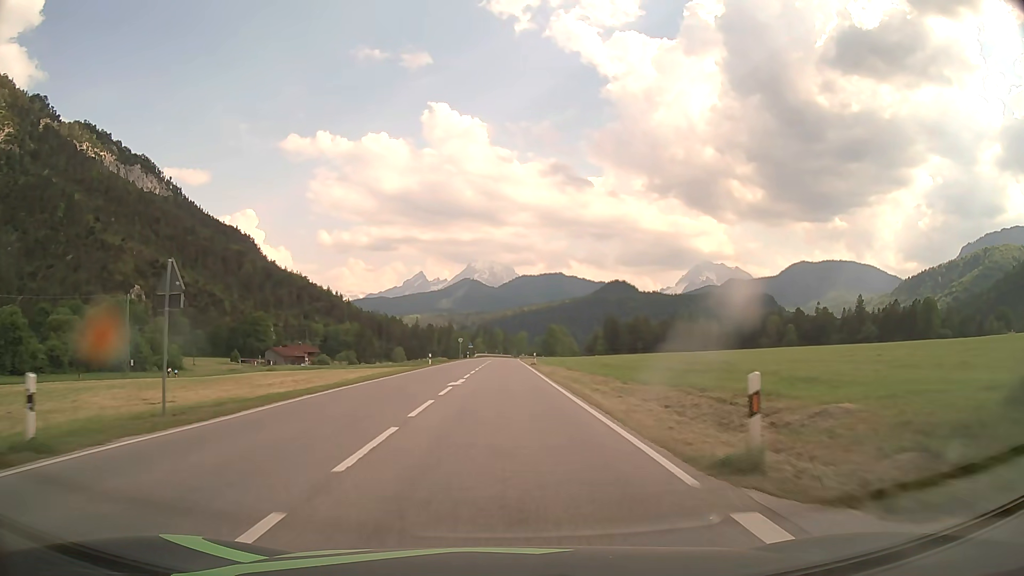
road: primary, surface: asphalt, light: Day
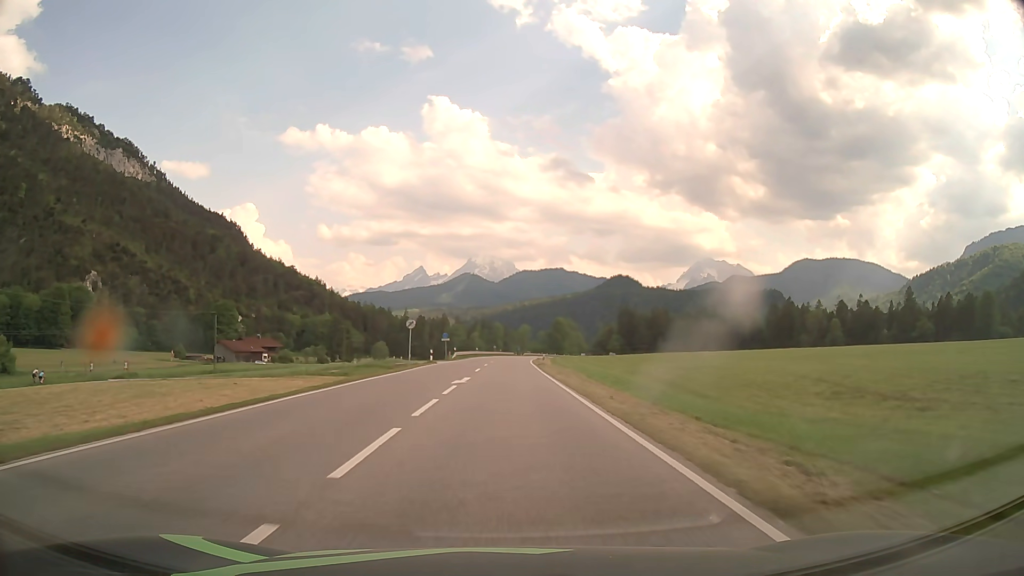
(0.0, +54.1) m; 0°
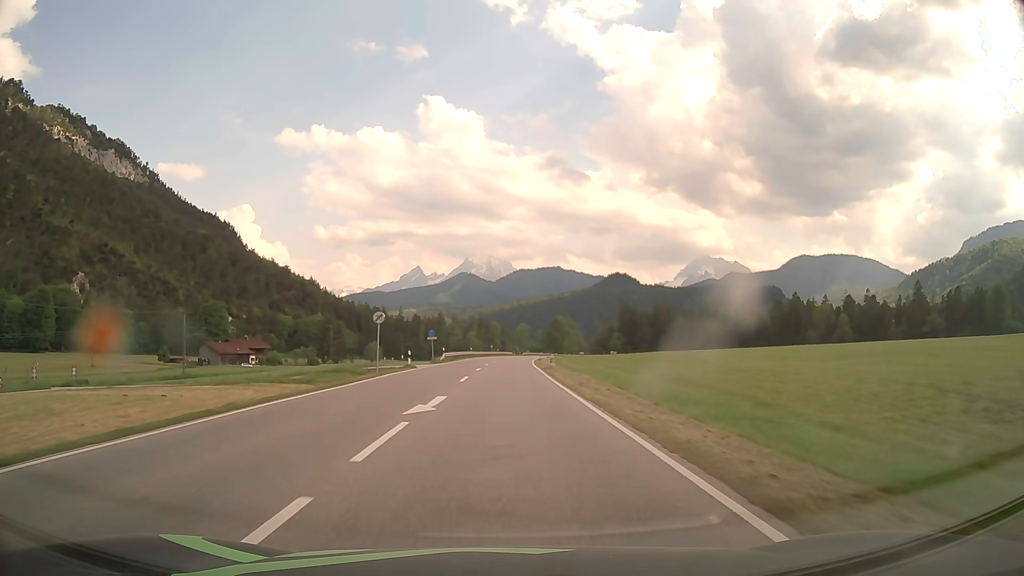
(0.0, +10.9) m; 0°
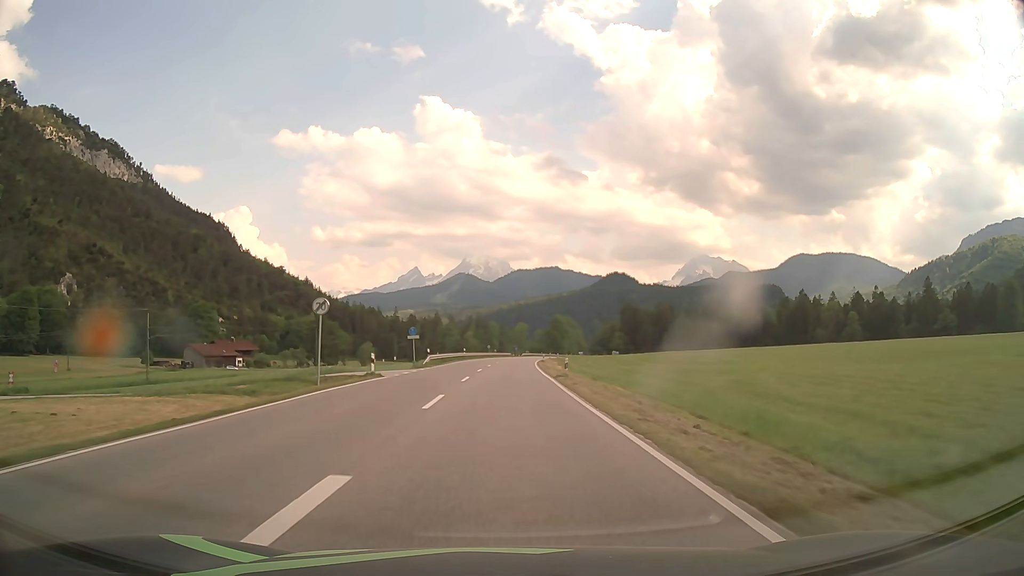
(0.0, +11.1) m; 0°
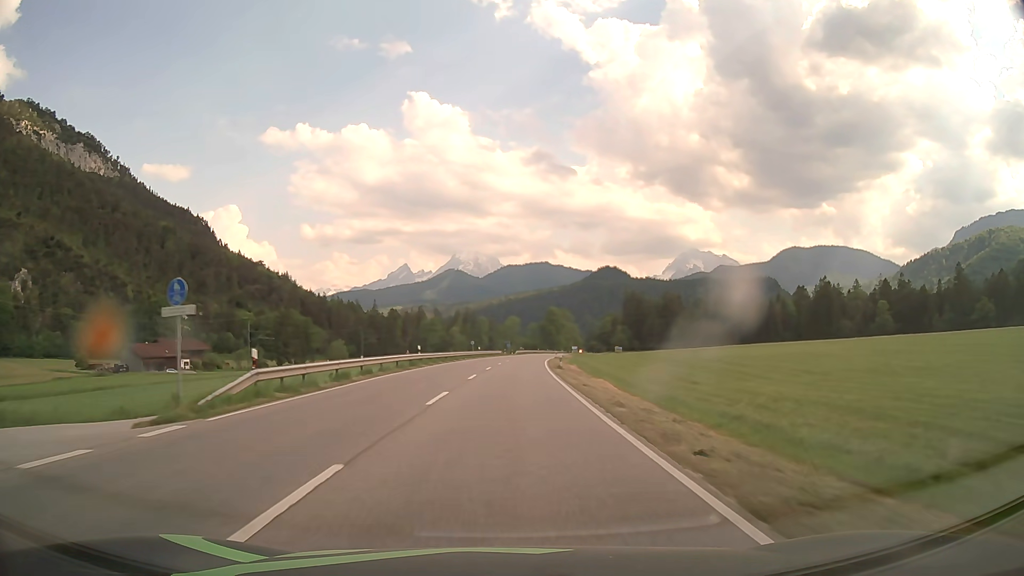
(+0.2, +35.2) m; +1°
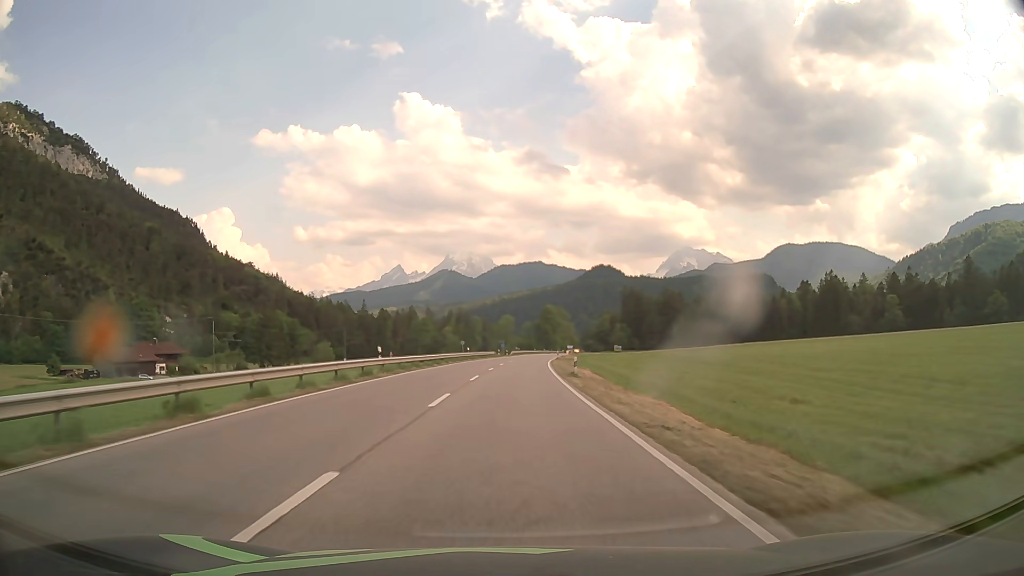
(+0.1, +12.4) m; 0°
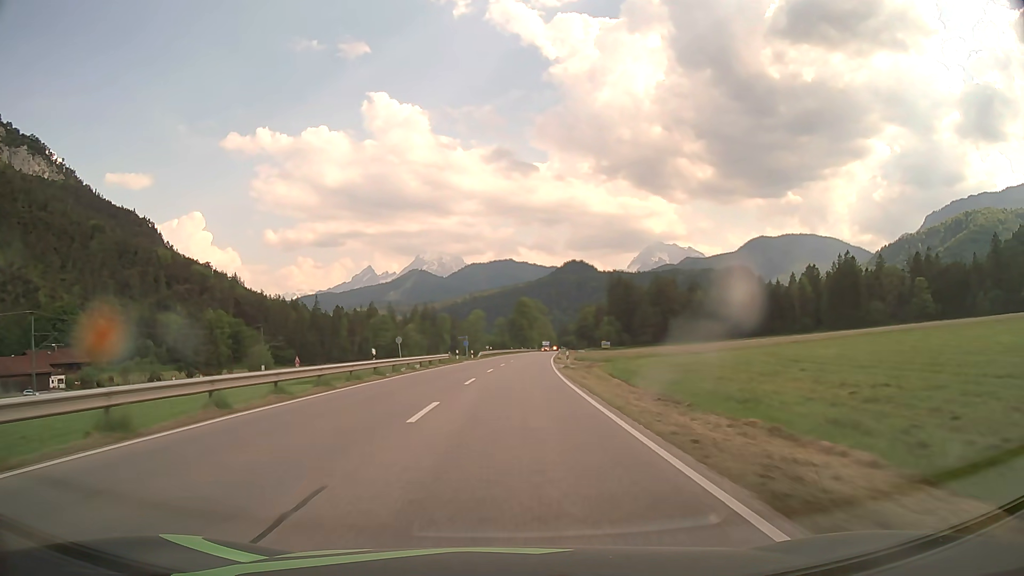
(+0.7, +38.8) m; +2°
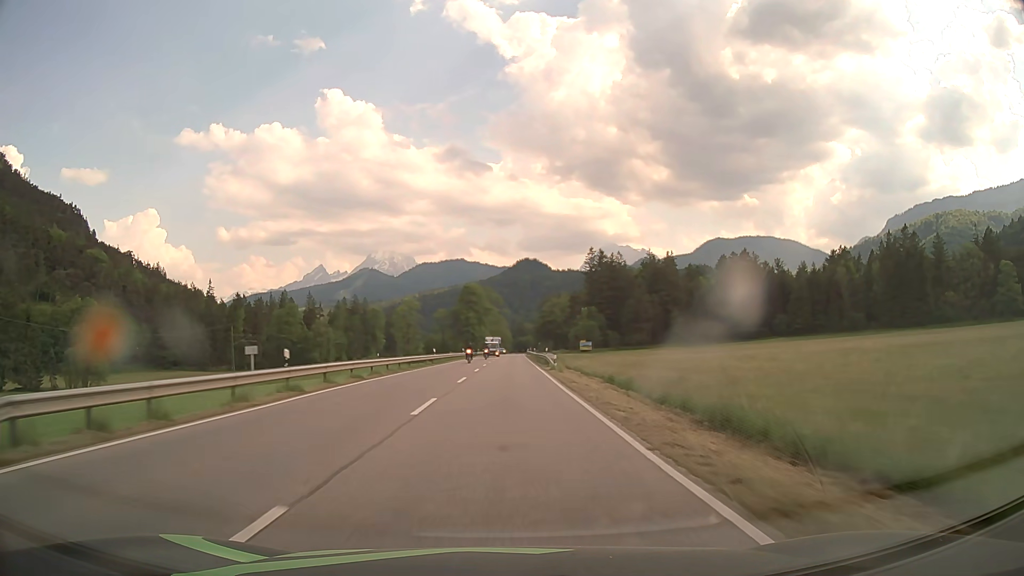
(+3.0, +69.9) m; +4°
(0, +10) (0, +20) (0, +30) (0, +40) (+1, +50) (+1, +60) (+1, +70) (+1, +80) (+1, +90) (+1, +100) m
